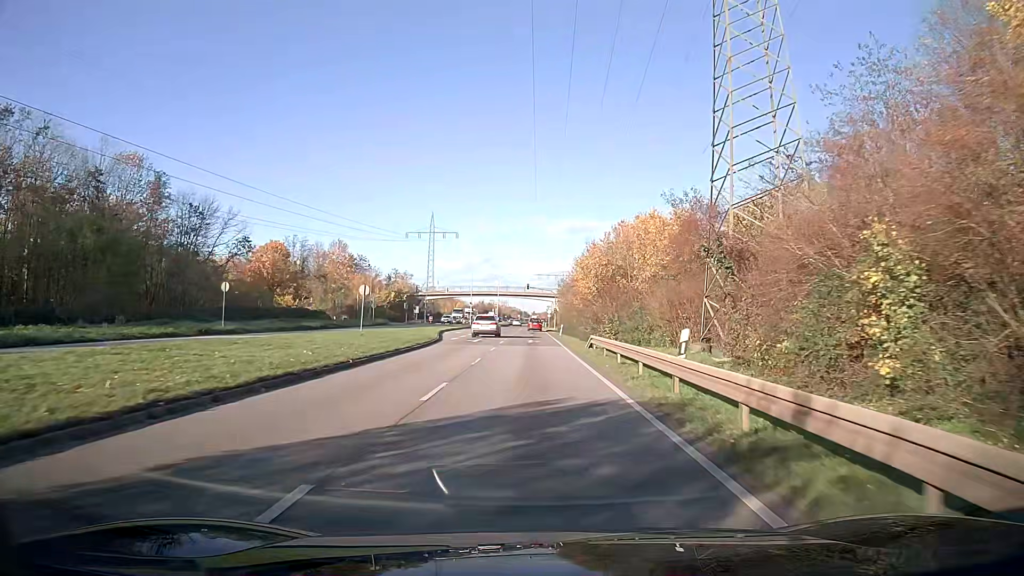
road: primary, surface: asphalt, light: Day
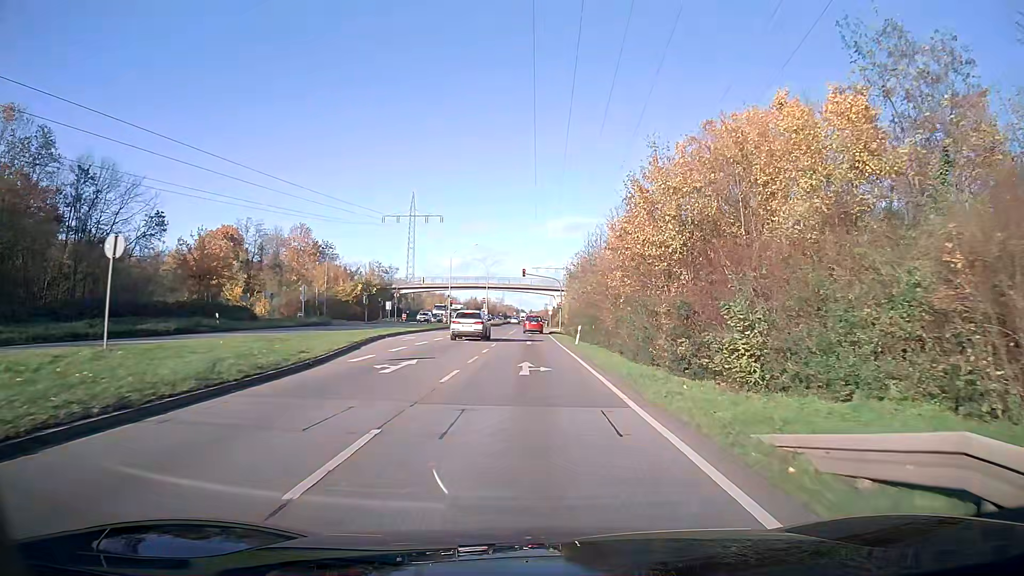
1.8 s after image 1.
(+0.1, +24.1) m; 0°
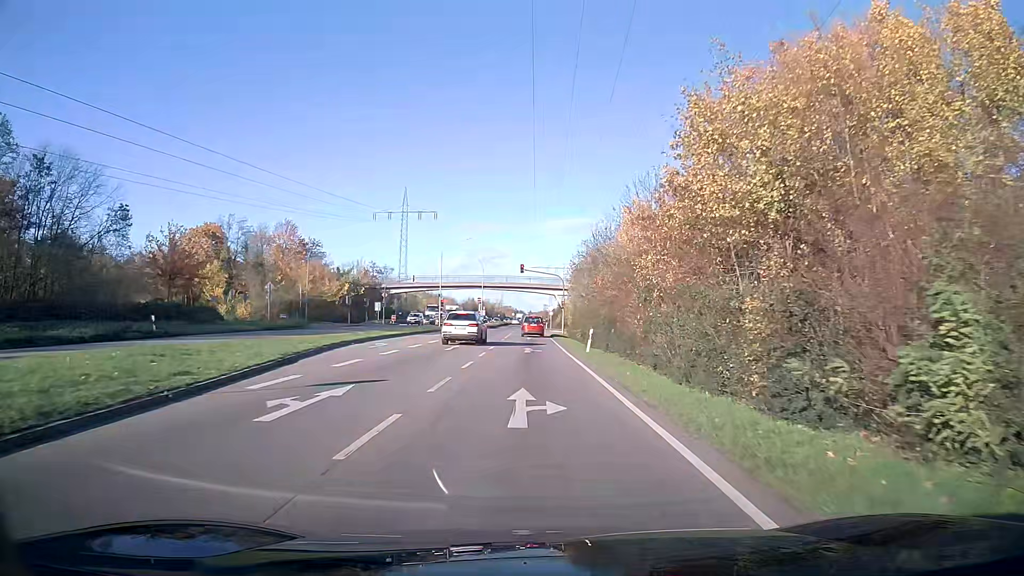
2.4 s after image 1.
(0.0, +7.3) m; 0°
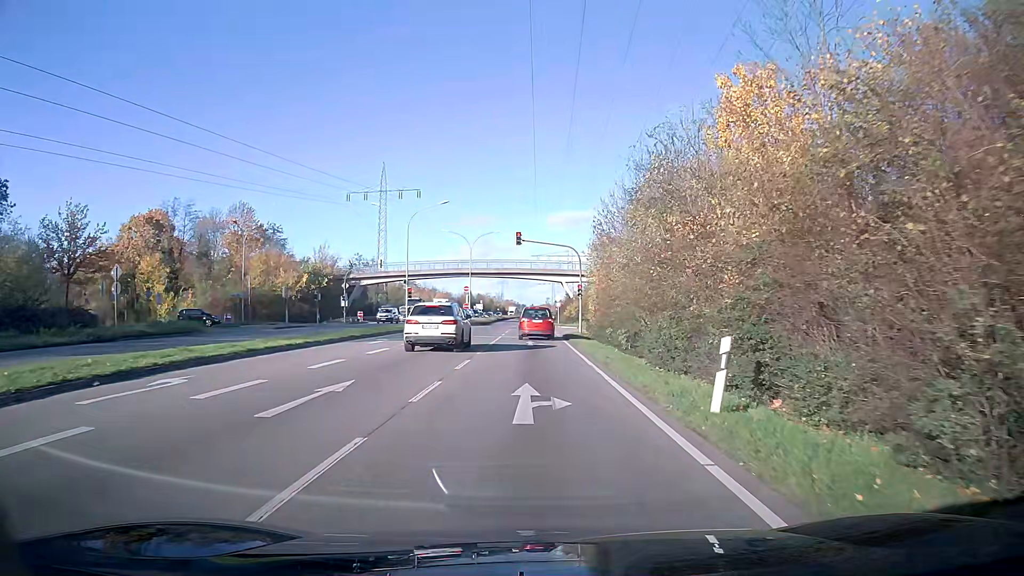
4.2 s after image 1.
(0.0, +19.5) m; 0°
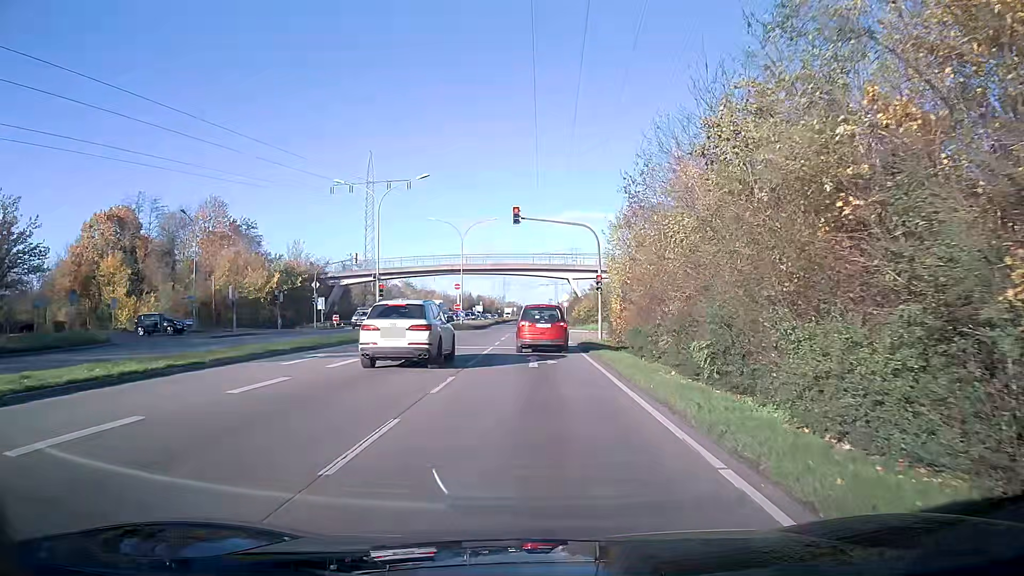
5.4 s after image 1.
(0.0, +10.3) m; 0°
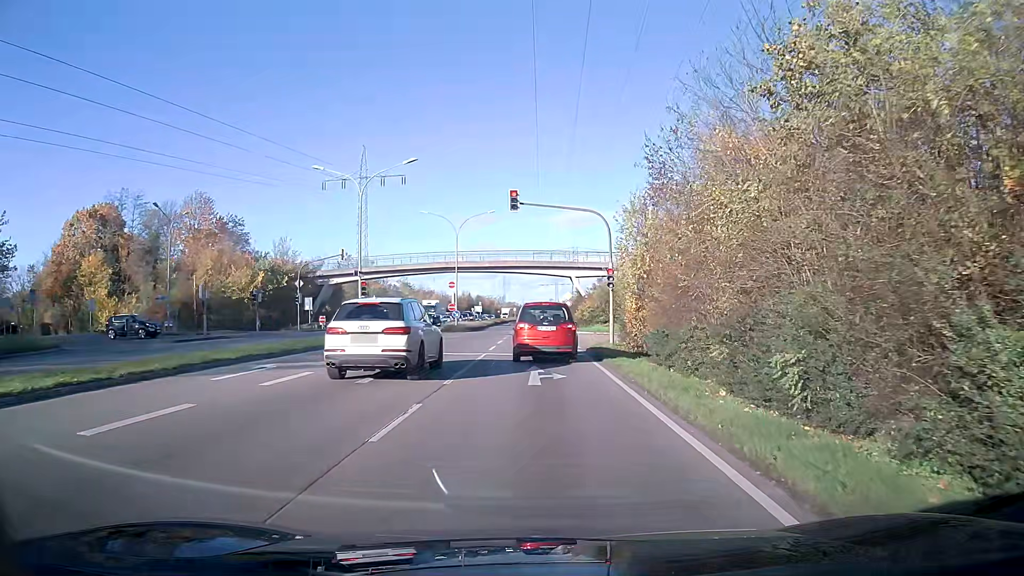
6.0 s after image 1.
(0.0, +4.3) m; 0°
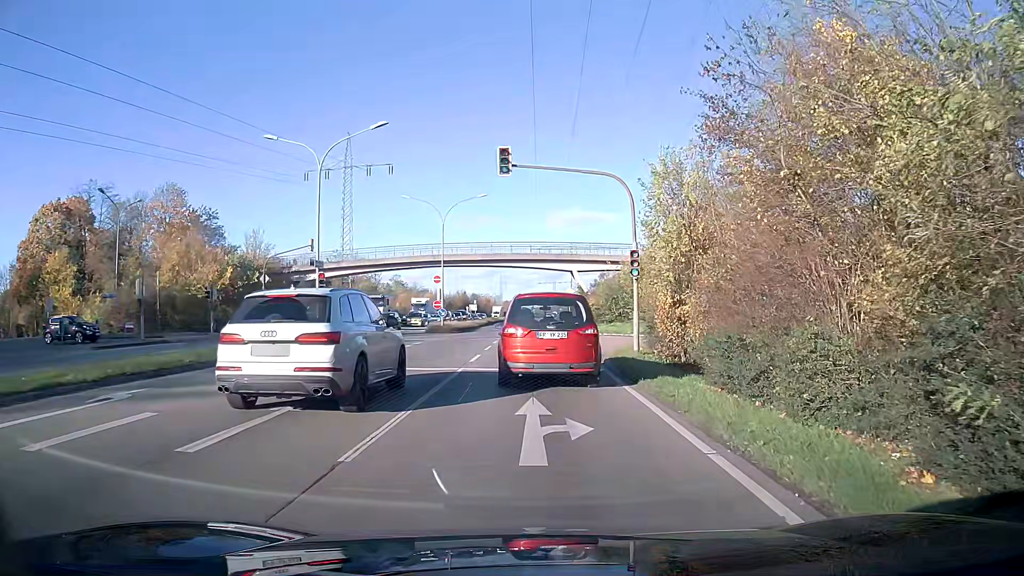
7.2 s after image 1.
(0.0, +6.7) m; 0°
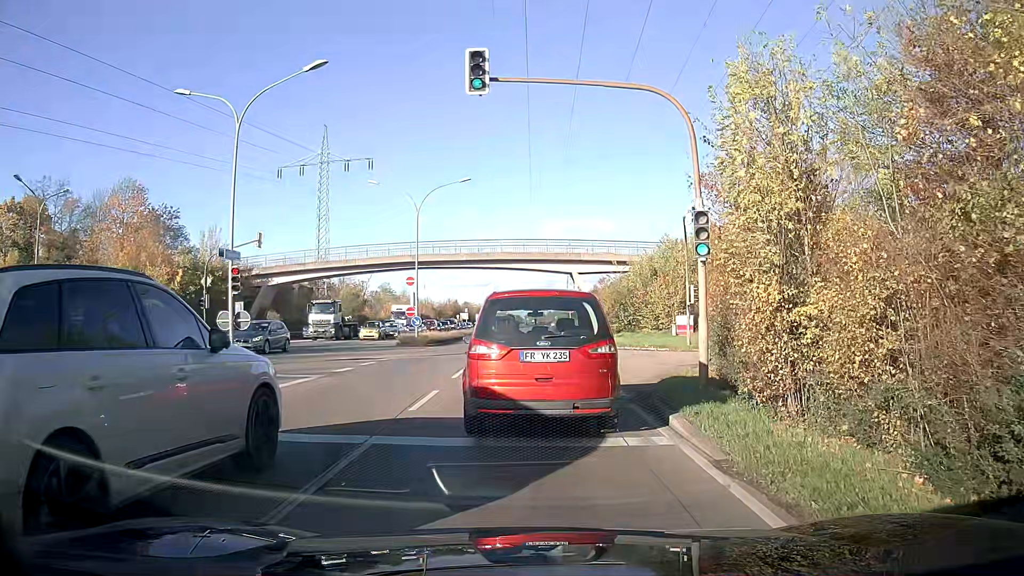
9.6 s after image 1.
(0.0, +8.5) m; 0°
(0, +10) (0, +20) (0, +30) (0, +40) (0, +50) (0, +60) (0, +70) (0, +80) (0, +90) (0, +100) m
